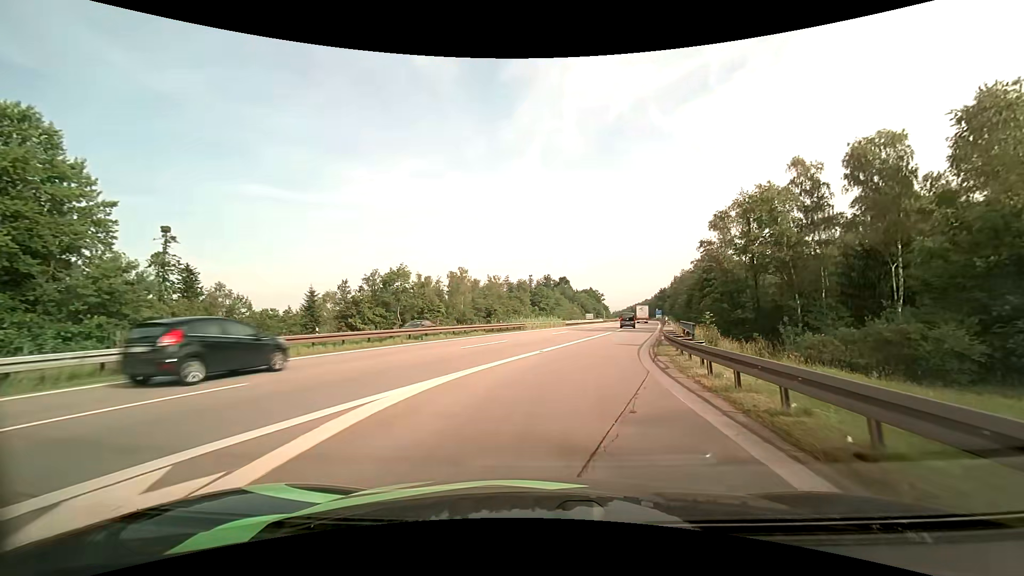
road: motorway_link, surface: asphalt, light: Day
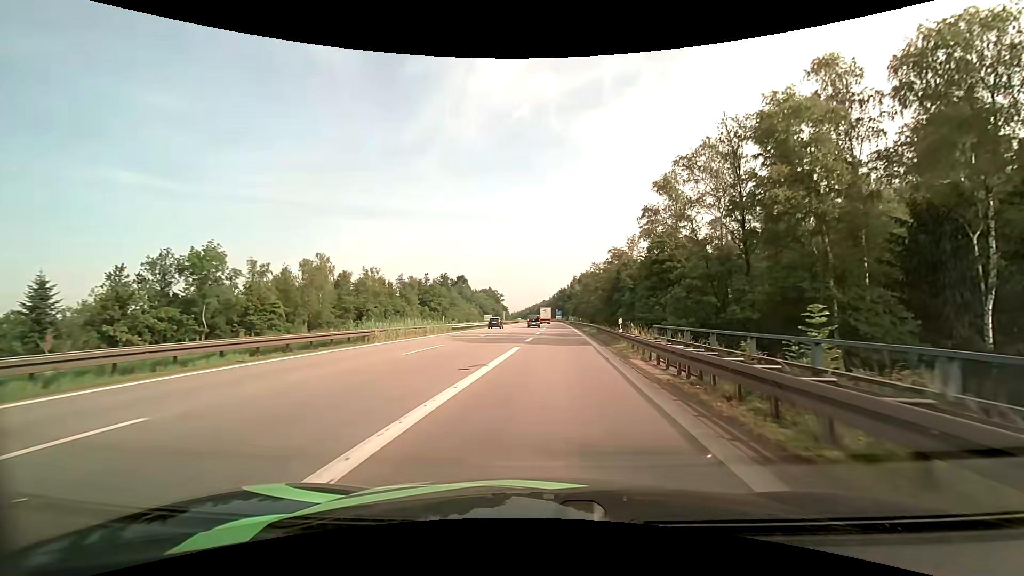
(+2.0, +20.0) m; +11°
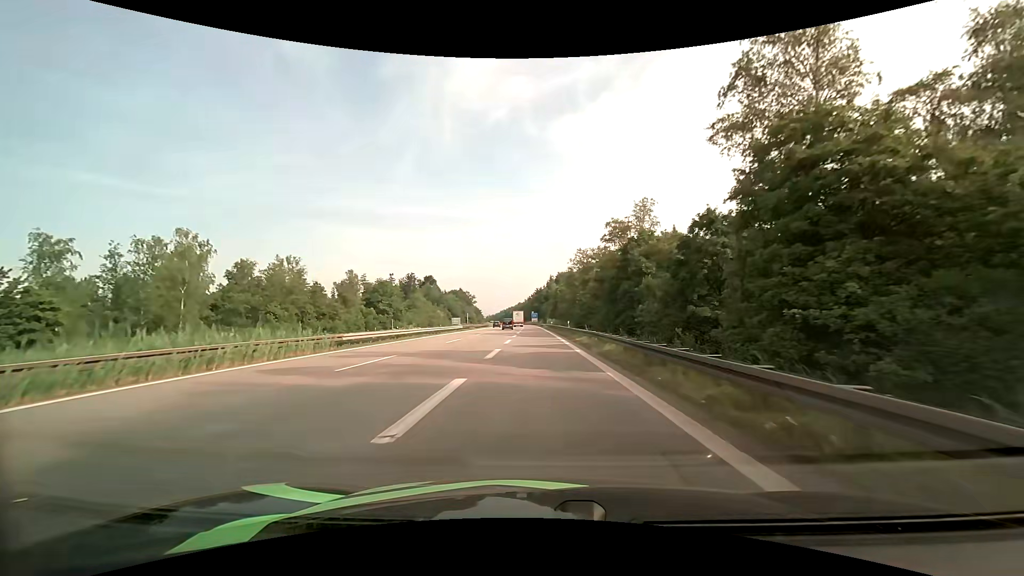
(+0.7, +23.0) m; +2°
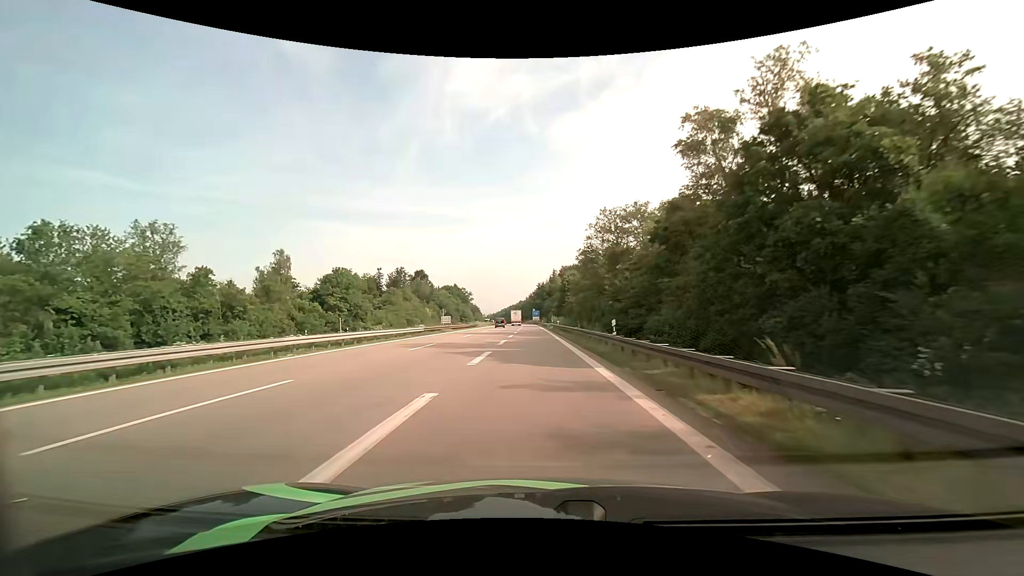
(0.0, +26.9) m; 0°
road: motorway
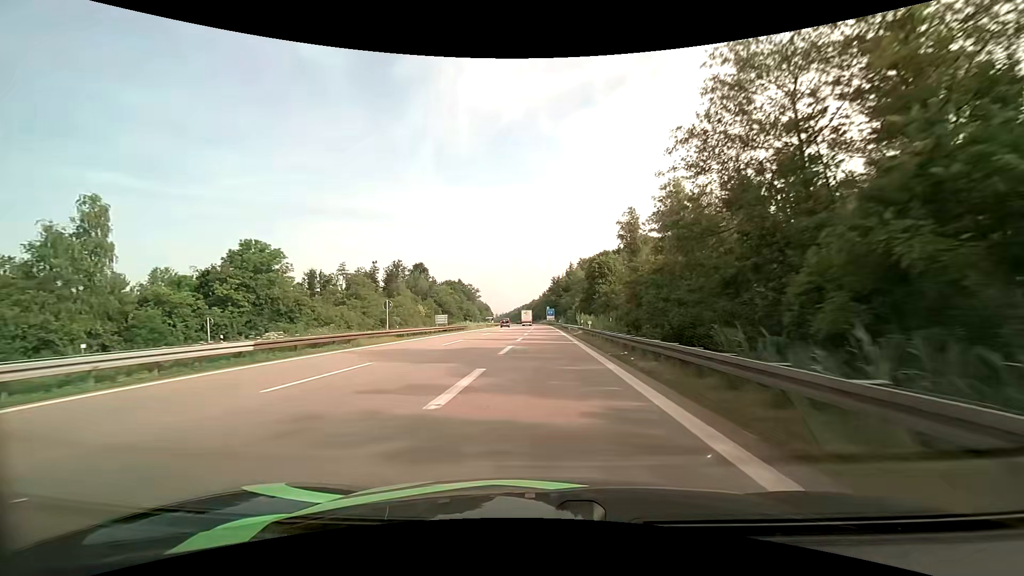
(-0.5, +32.1) m; -2°
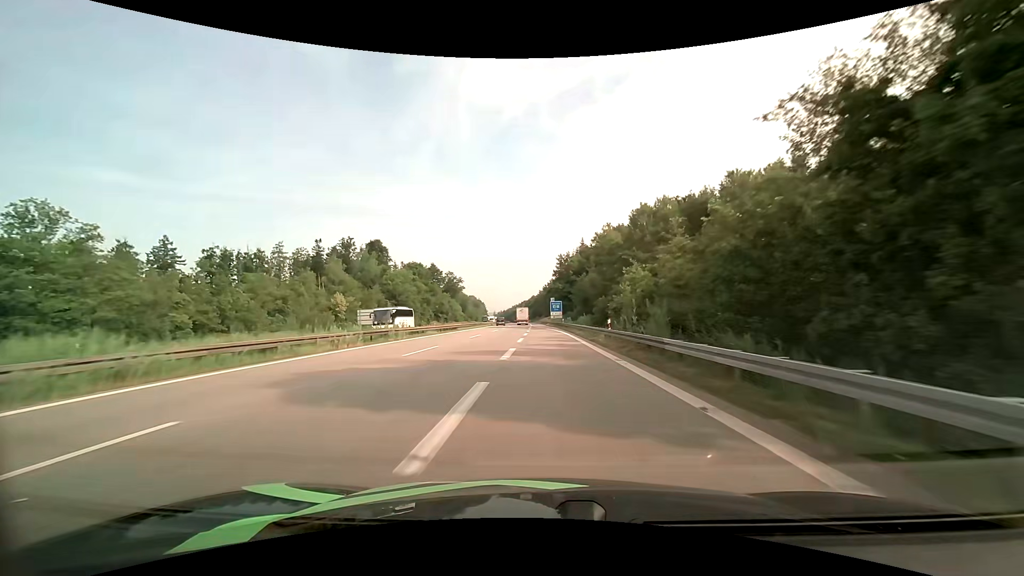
(+0.2, +64.0) m; 0°
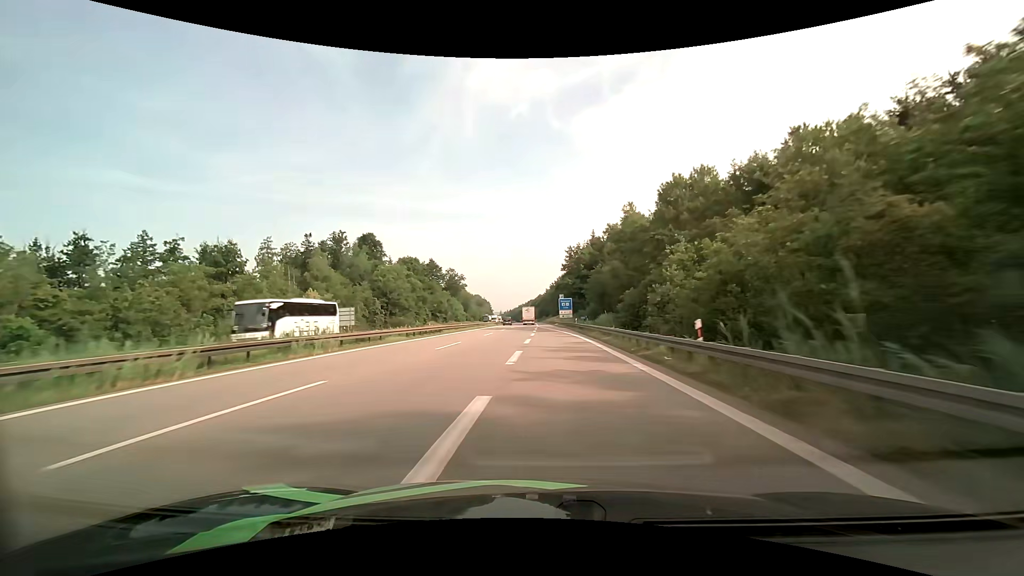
(-0.1, +13.9) m; -1°
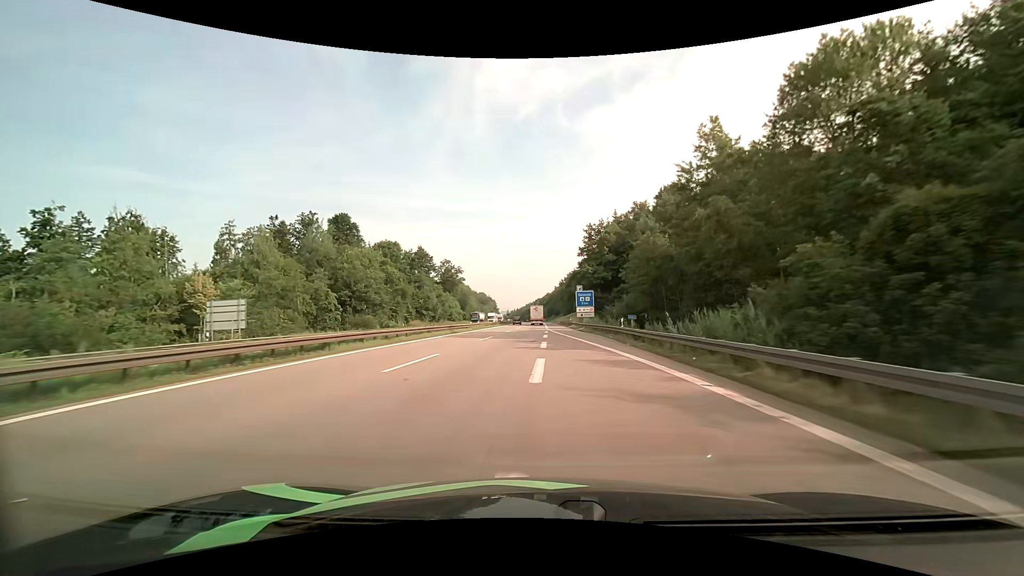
(-0.3, +28.4) m; -1°
(0, +10) (0, +20) (0, +30) (0, +40) (0, +50) (0, +60) (-1, +70) (-1, +80) (-1, +90) (-1, +100) m
